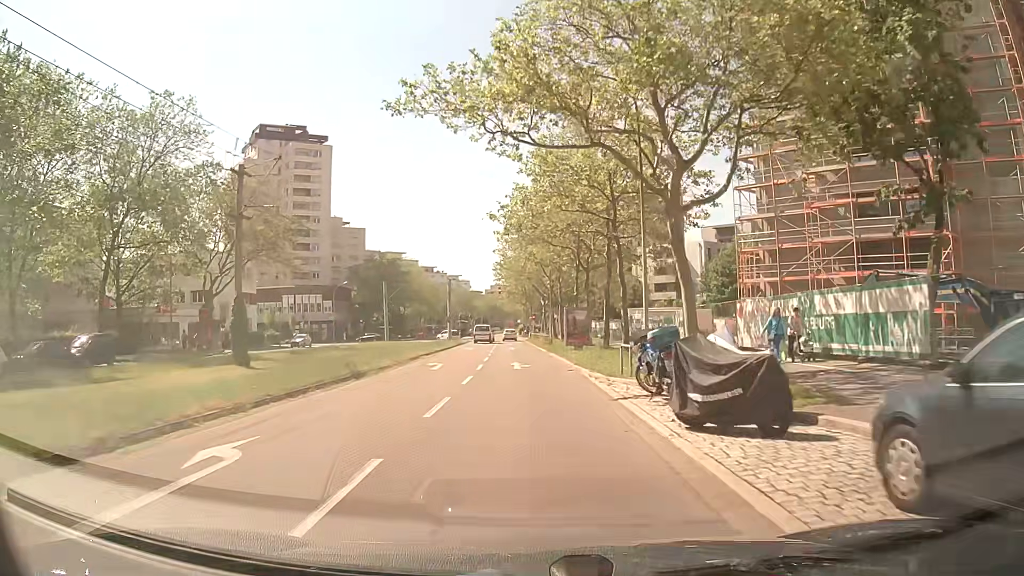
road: tertiary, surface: asphalt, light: Day
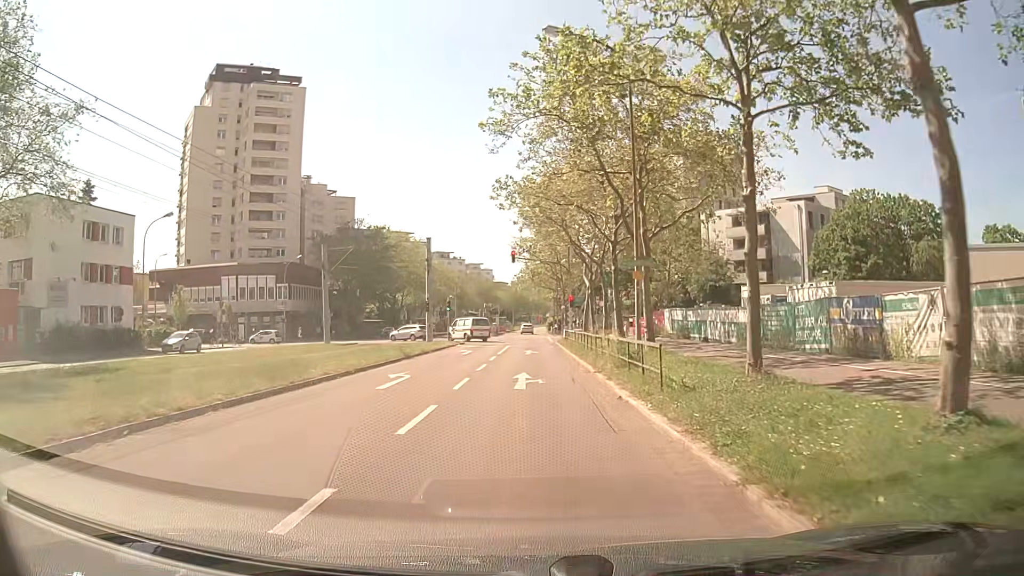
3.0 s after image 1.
(-0.2, +33.1) m; -1°
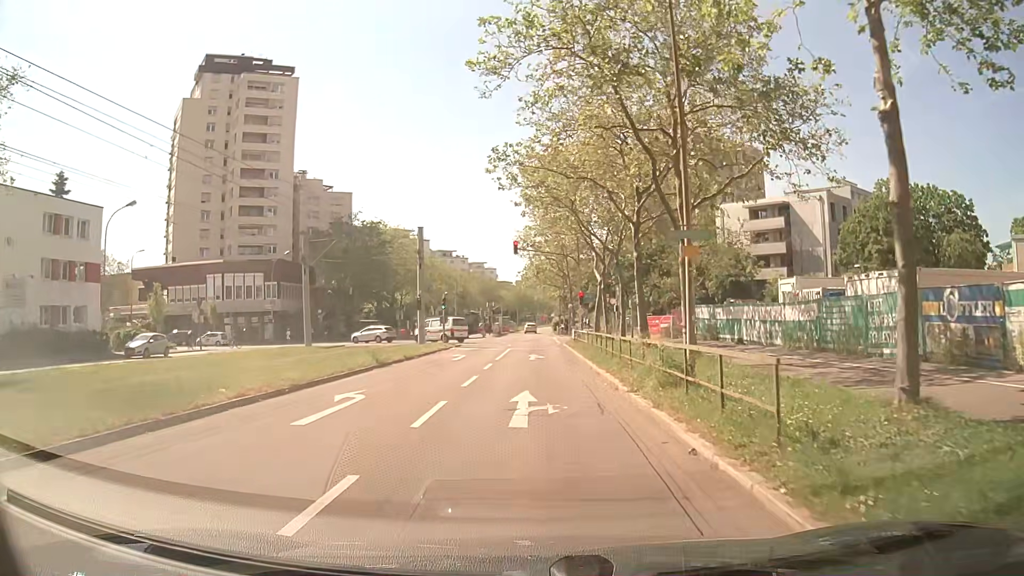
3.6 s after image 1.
(-0.1, +5.3) m; -2°
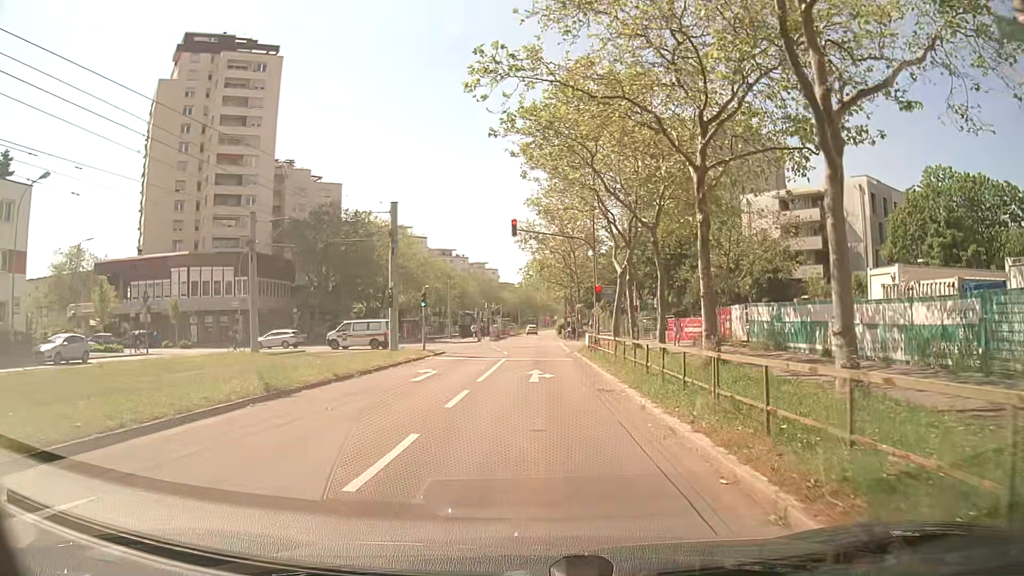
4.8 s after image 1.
(+0.1, +9.2) m; +1°
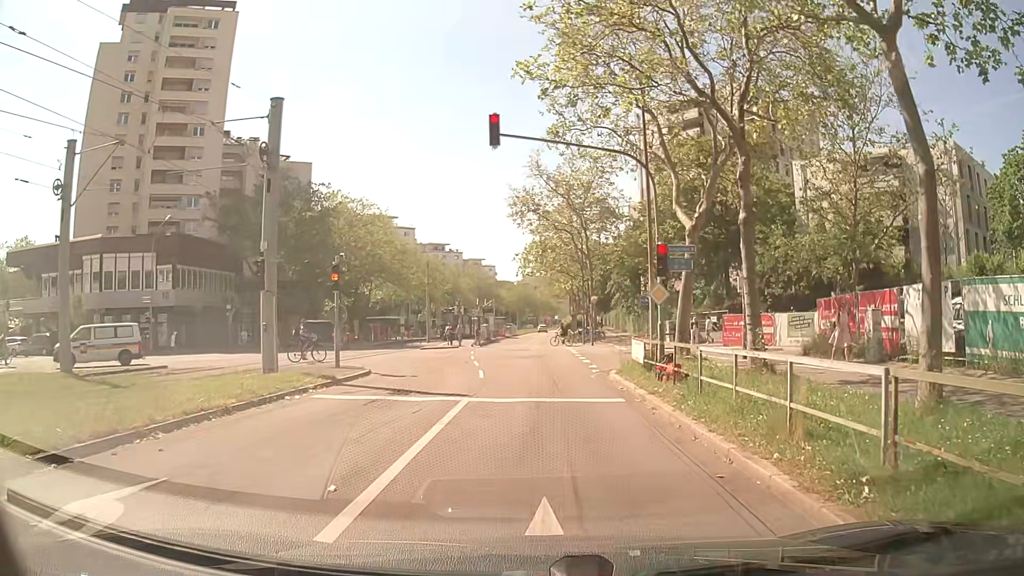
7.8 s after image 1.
(-0.2, +16.1) m; +1°
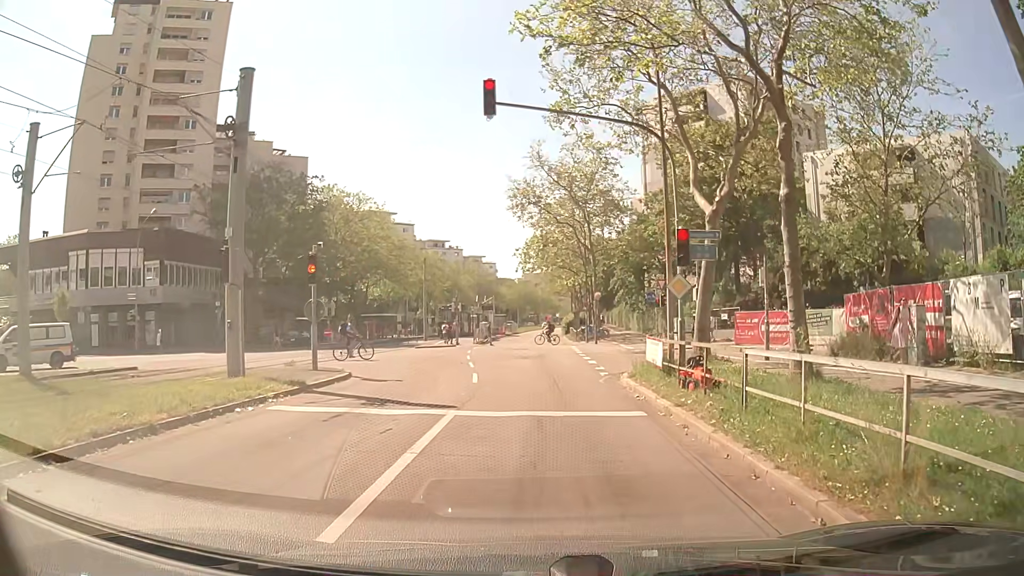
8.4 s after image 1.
(0.0, +2.2) m; -1°
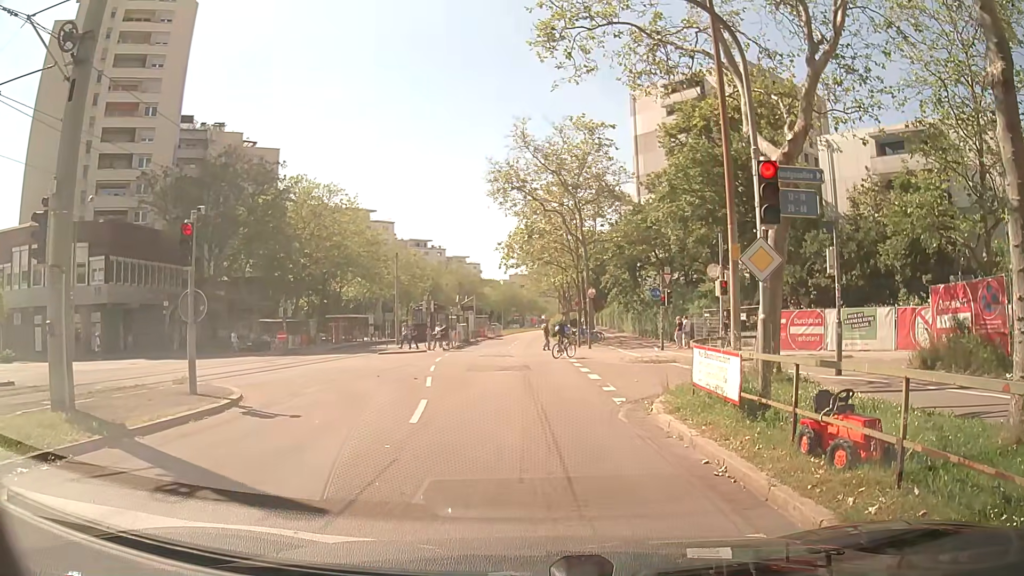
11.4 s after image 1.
(0.0, +6.0) m; +2°
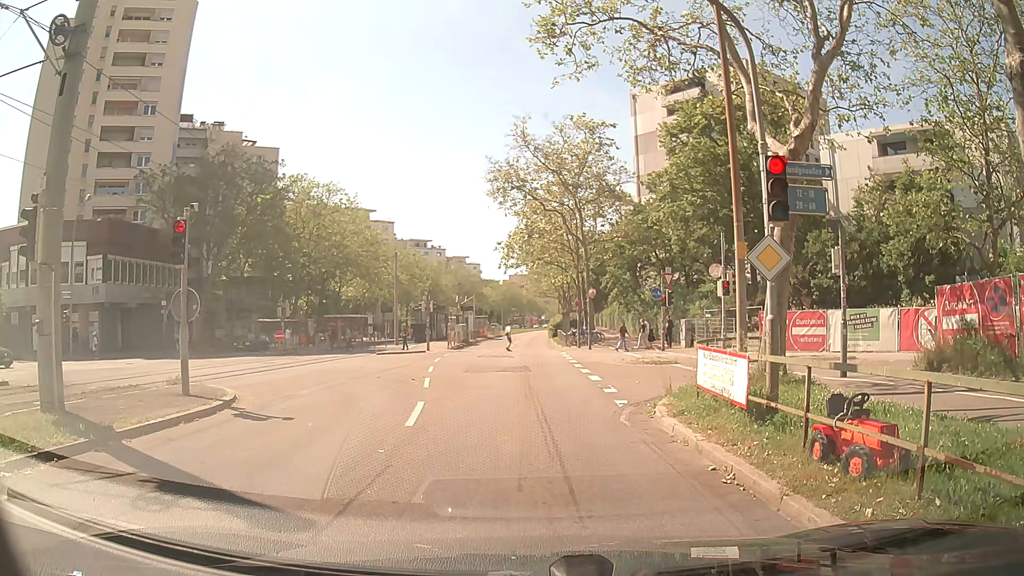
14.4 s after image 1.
(0.0, +0.4) m; 0°
(0, +10) (0, +20) (-1, +30) (-1, +40) (-1, +50) (-2, +60) (-2, +70) (-2, +80) (-2, +90) (-2, +100) m
